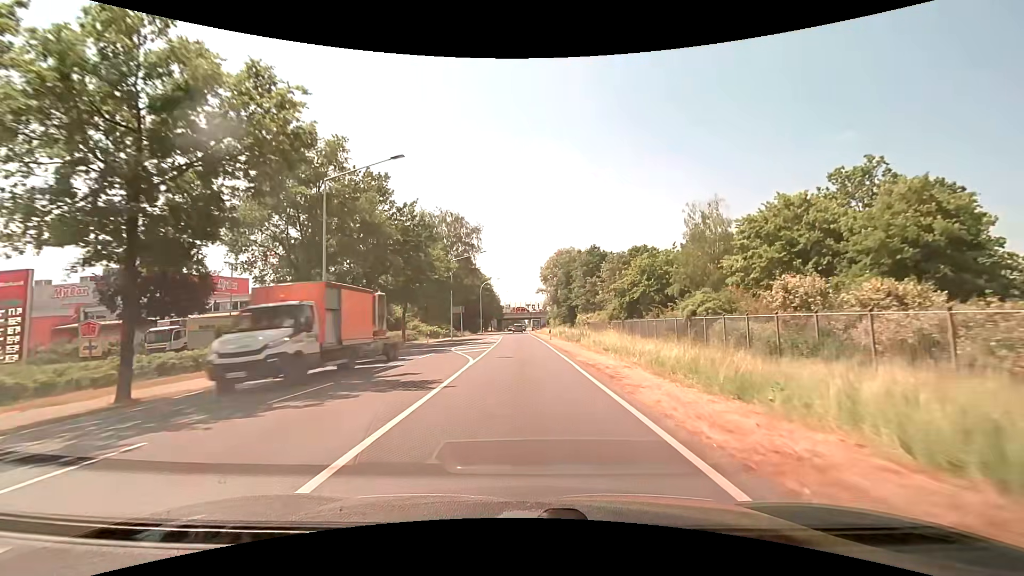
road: secondary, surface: asphalt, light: Day
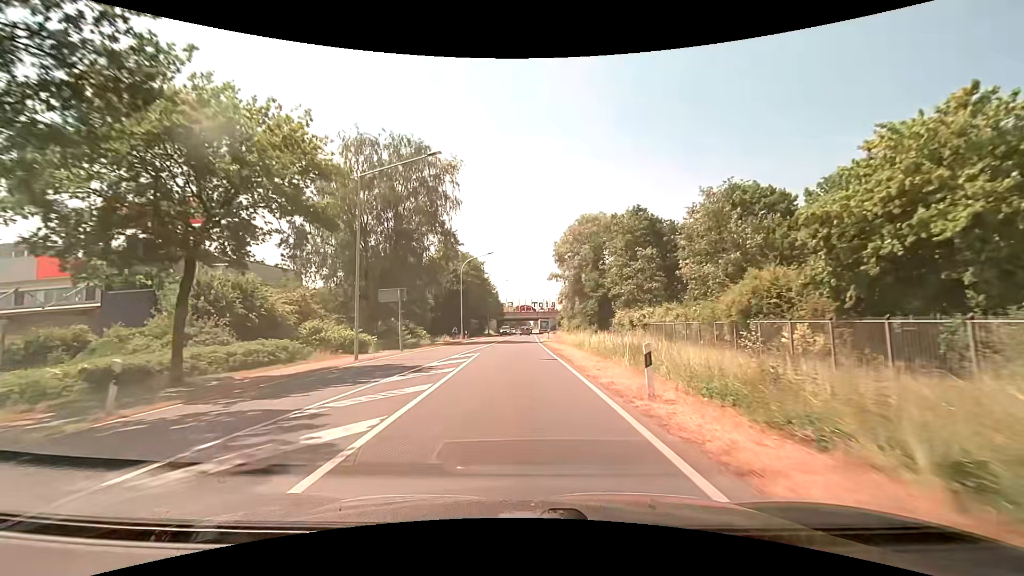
(-0.1, +32.8) m; -1°
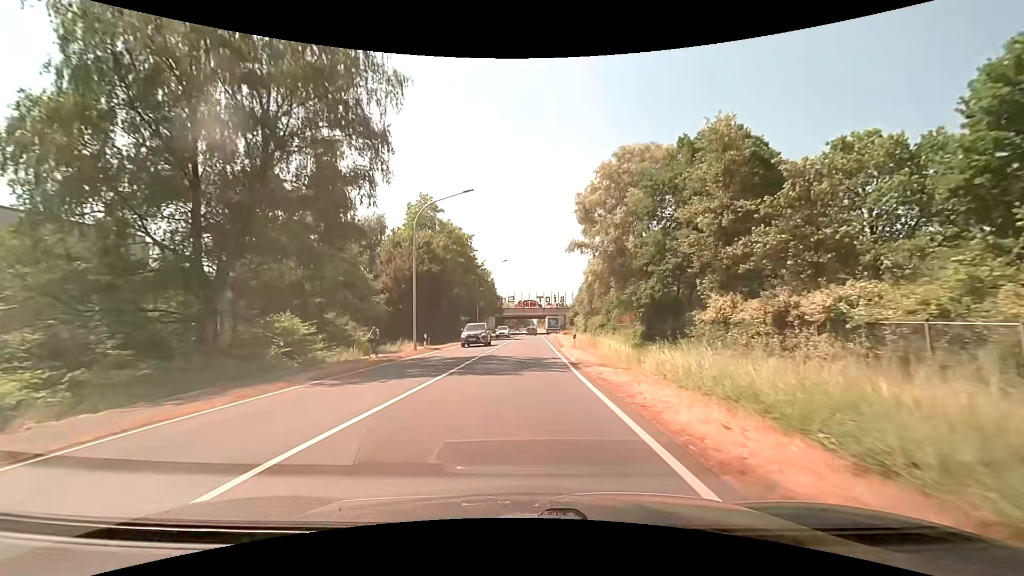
(0.0, +25.7) m; 0°
(0, +10) (0, +20) (0, +30) (+1, +40) (+1, +50) (+1, +60) (+1, +70) (+1, +80) (+2, +90) (+2, +100) m
